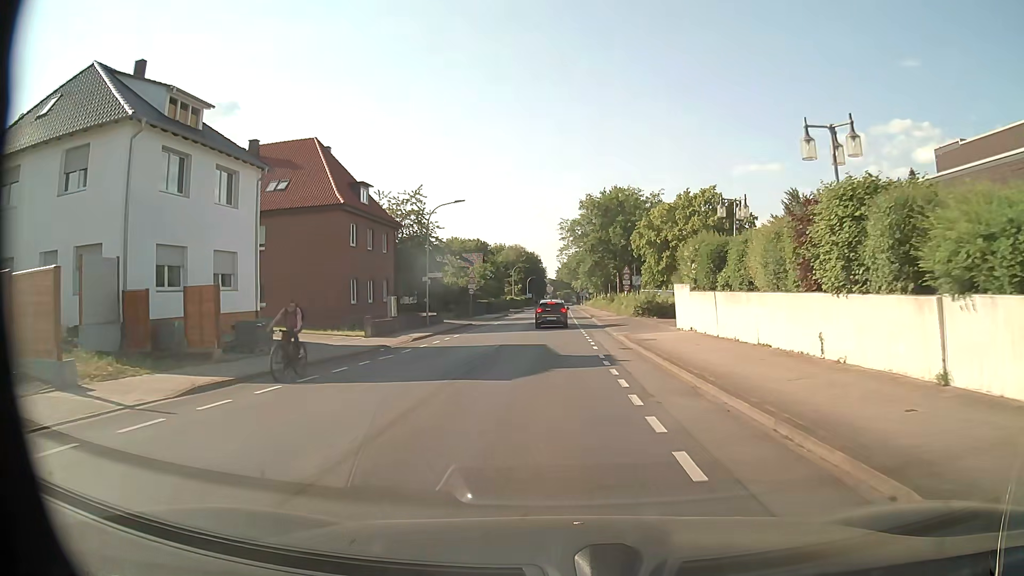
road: unclassified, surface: asphalt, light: Day
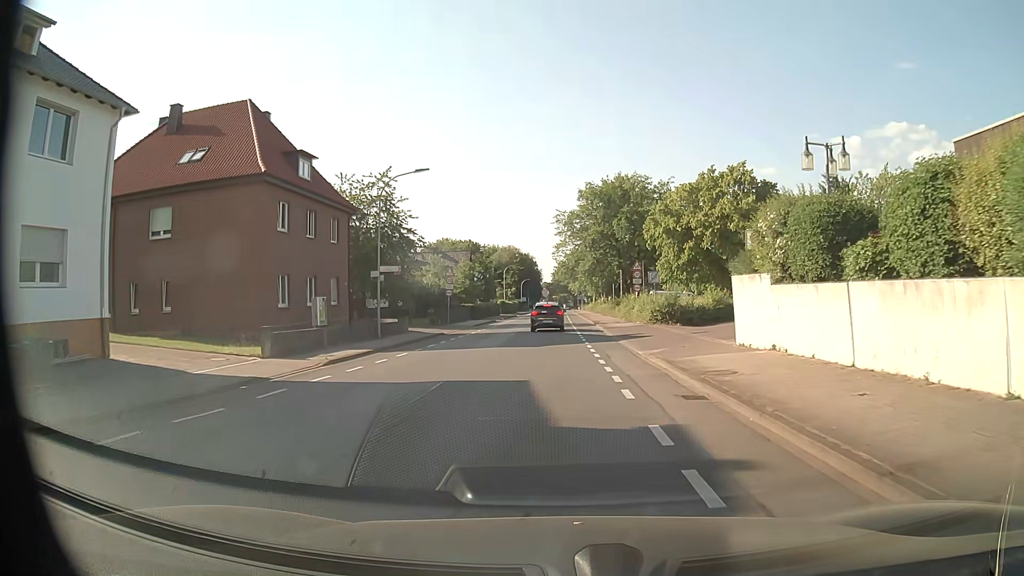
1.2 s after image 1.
(+0.2, +10.5) m; +1°
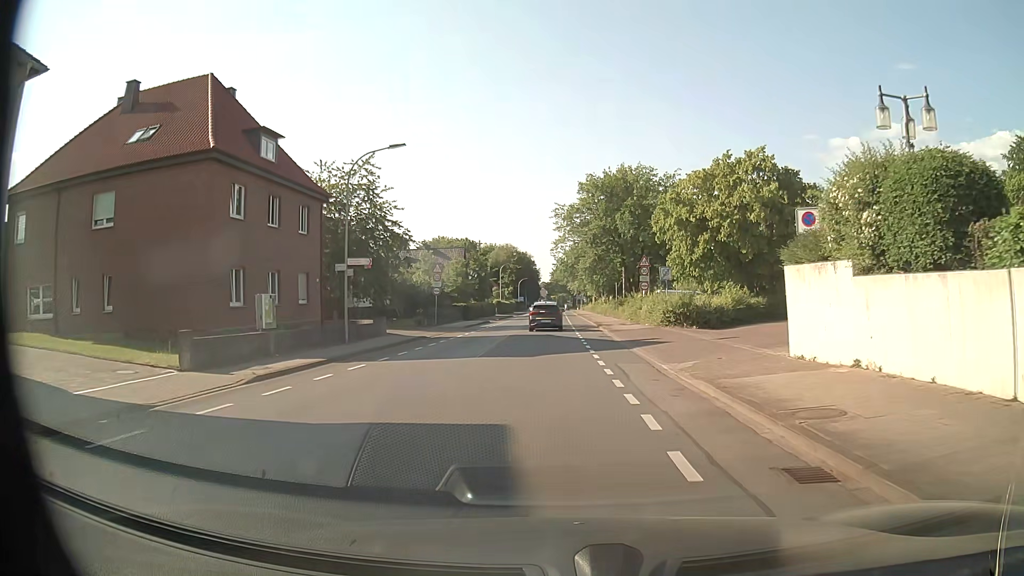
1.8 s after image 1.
(0.0, +4.7) m; 0°
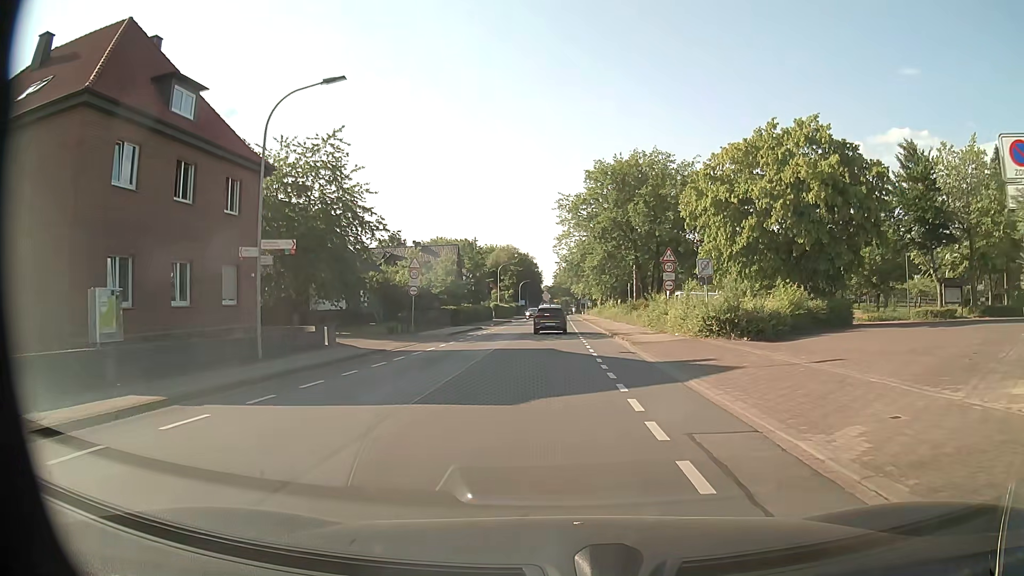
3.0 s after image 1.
(0.0, +8.3) m; 0°
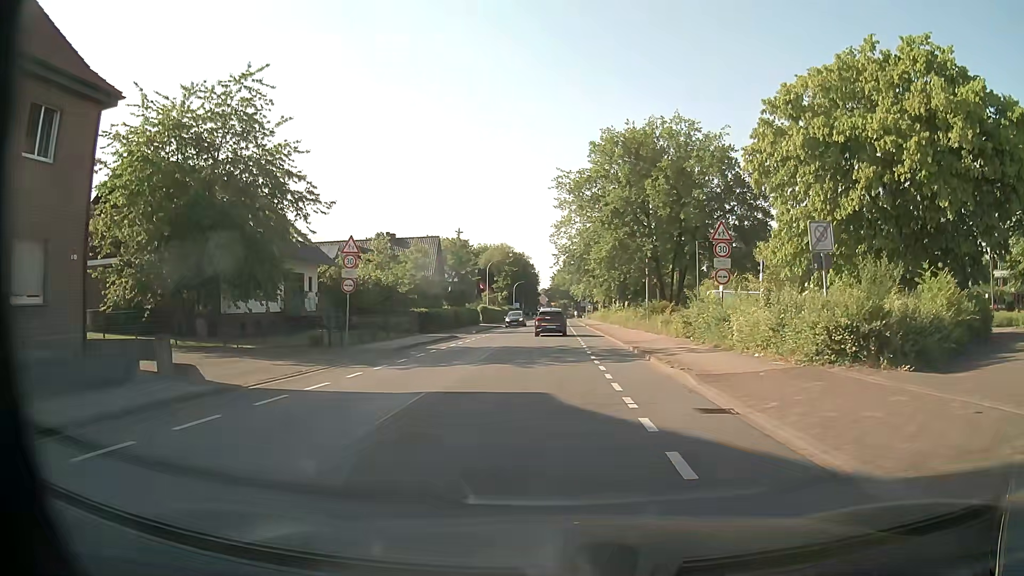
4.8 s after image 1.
(-0.1, +11.9) m; 0°
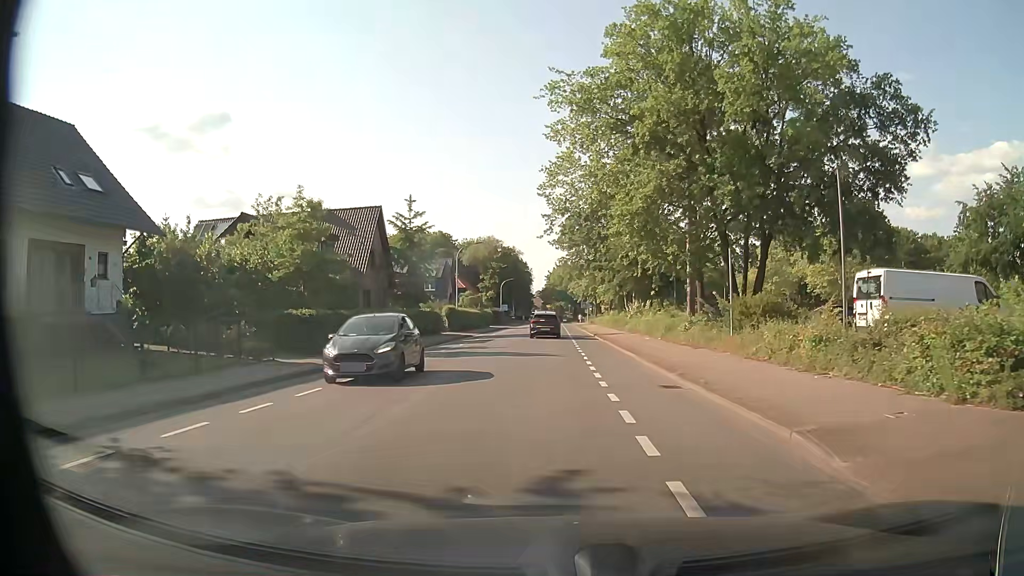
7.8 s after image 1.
(+0.1, +21.5) m; +1°
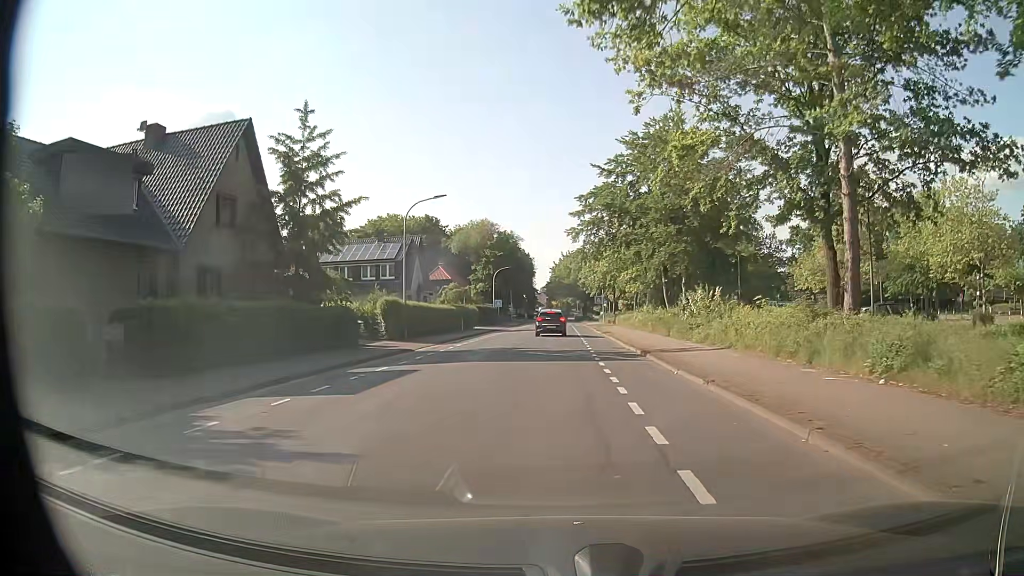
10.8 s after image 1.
(-0.2, +22.3) m; 0°
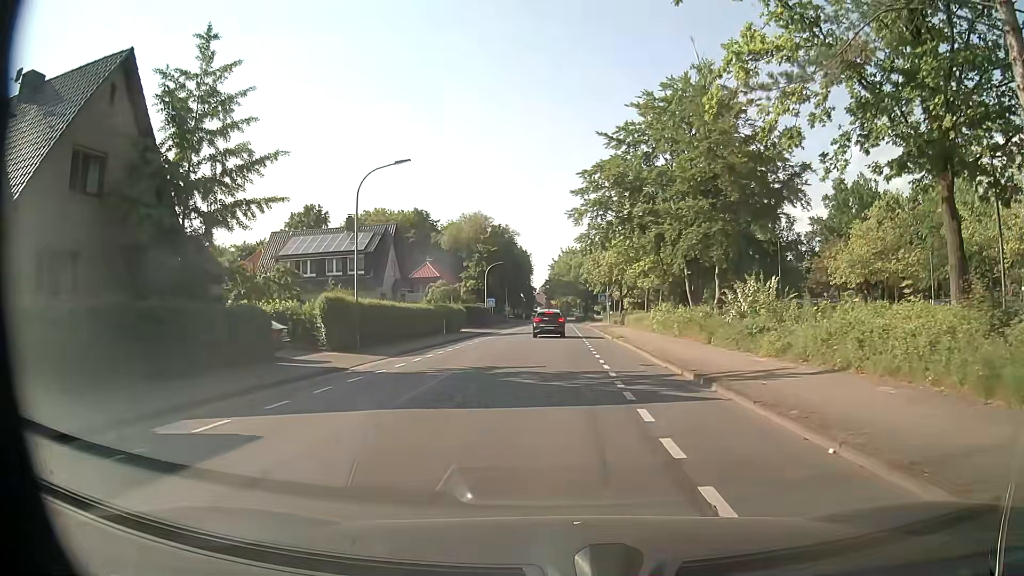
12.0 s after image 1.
(0.0, +8.8) m; 0°
(0, +10) (0, +20) (0, +30) (0, +40) (0, +50) (0, +60) (0, +70) (0, +80) (0, +90) (0, +100) m
